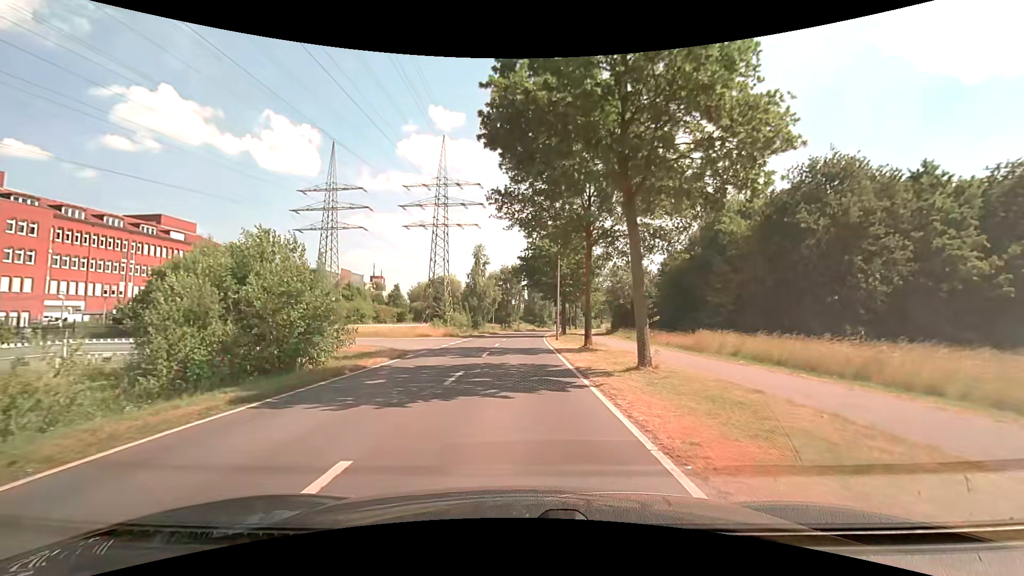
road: secondary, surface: asphalt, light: Day
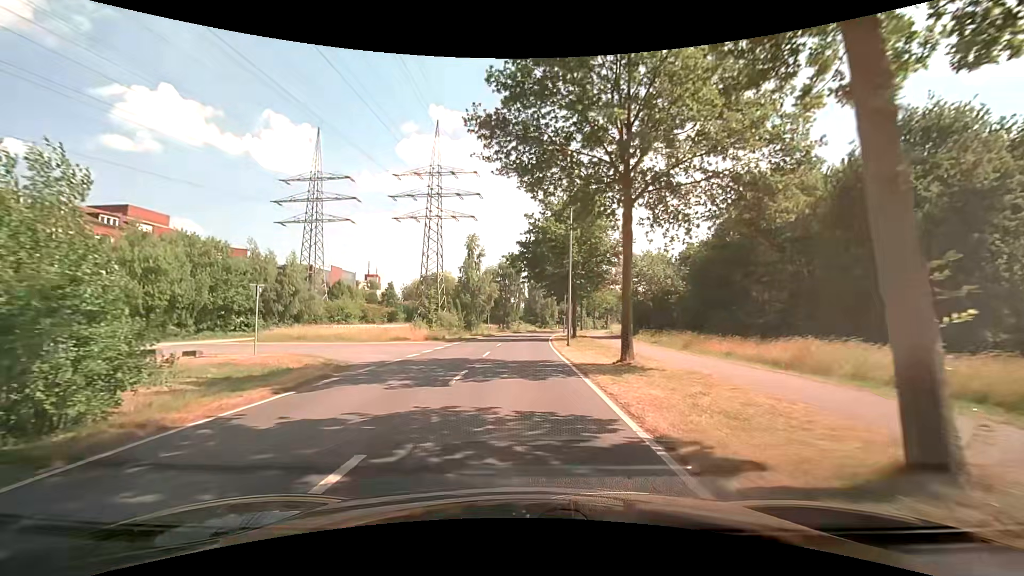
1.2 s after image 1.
(0.0, +8.9) m; 0°
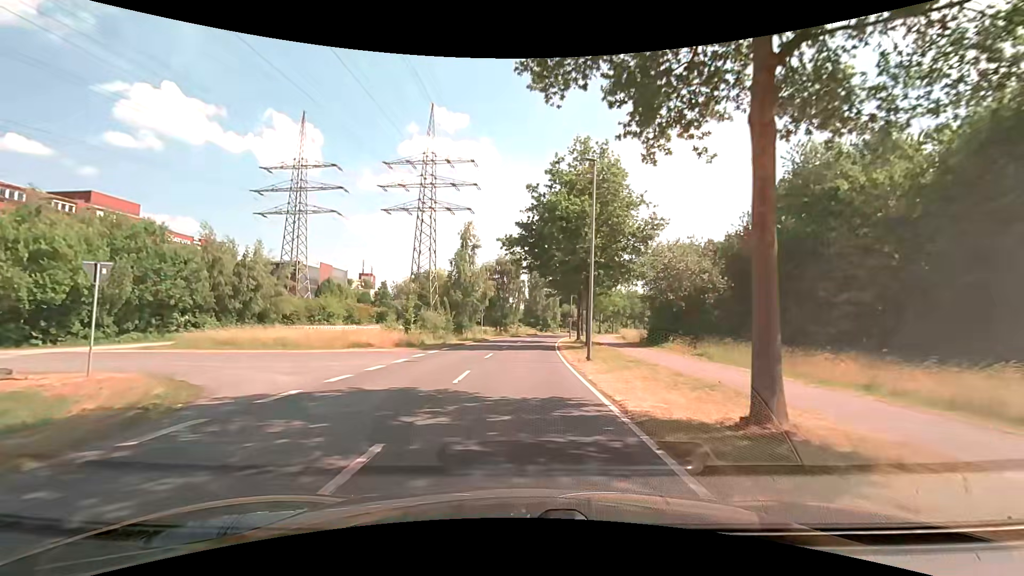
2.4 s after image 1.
(0.0, +8.5) m; -1°
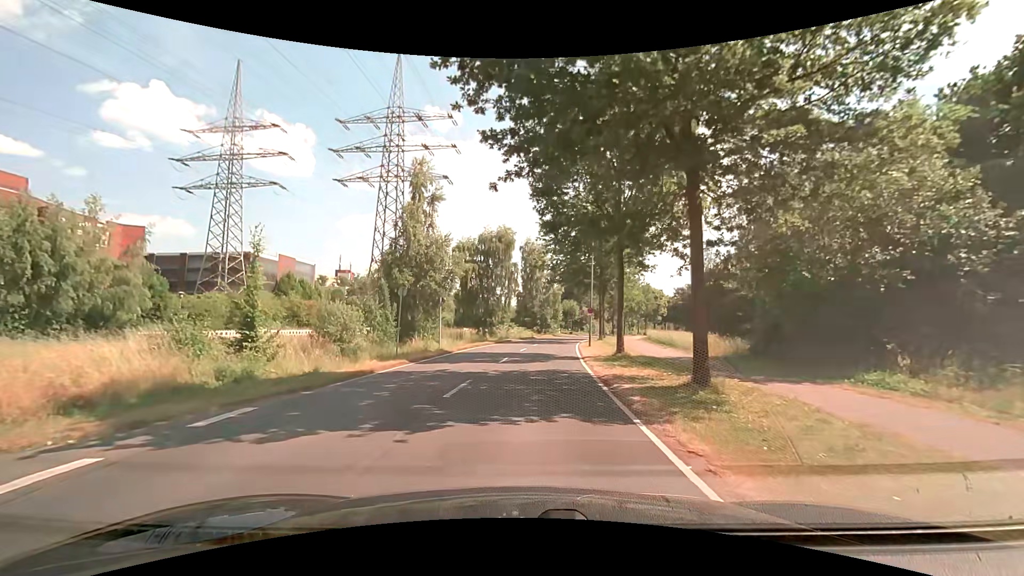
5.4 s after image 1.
(+0.4, +20.4) m; +1°
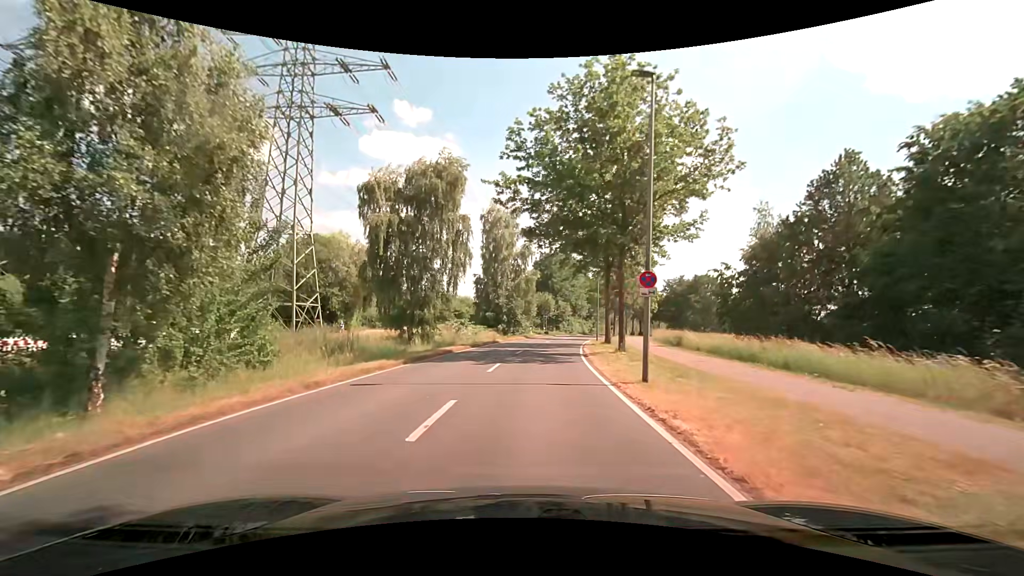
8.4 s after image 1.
(+0.6, +22.0) m; +3°
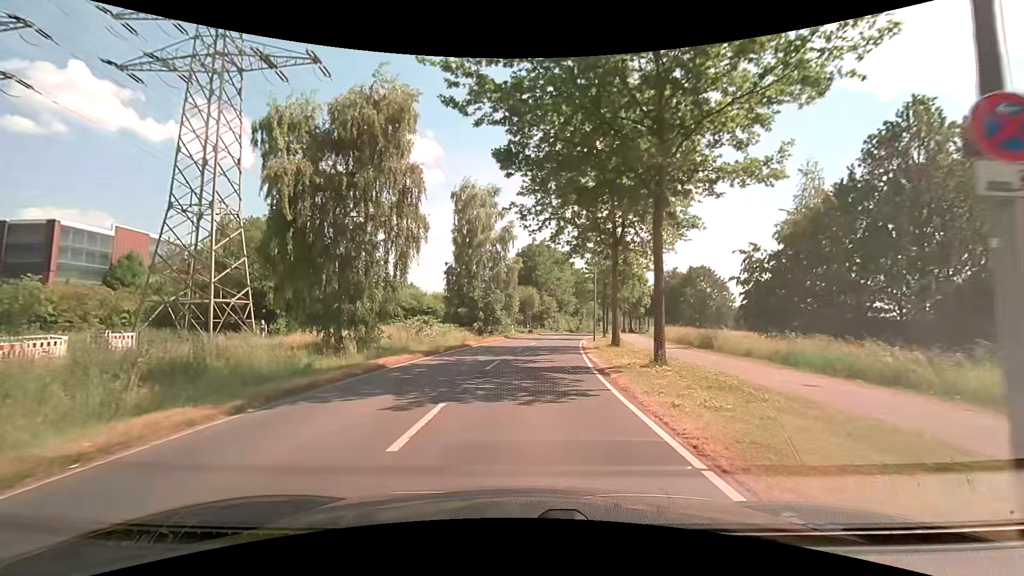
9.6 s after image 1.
(+0.3, +9.3) m; +3°
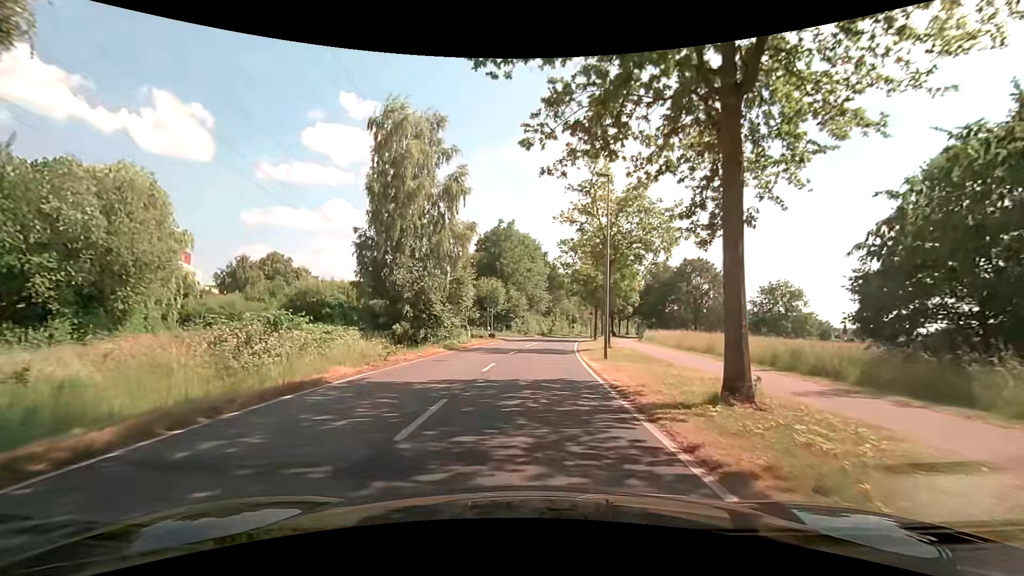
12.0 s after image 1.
(+0.4, +17.7) m; +4°
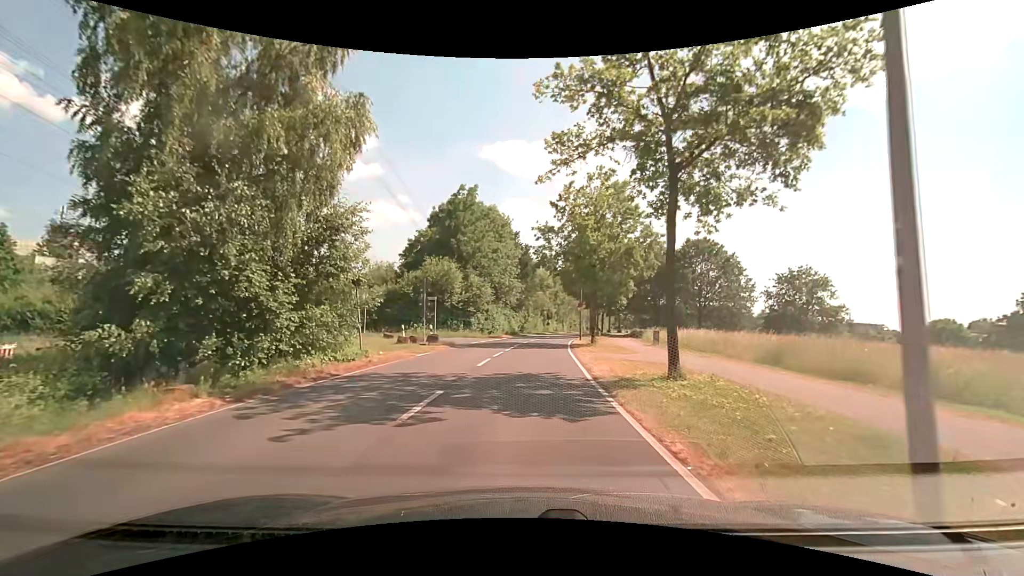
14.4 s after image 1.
(+0.4, +17.0) m; +3°
